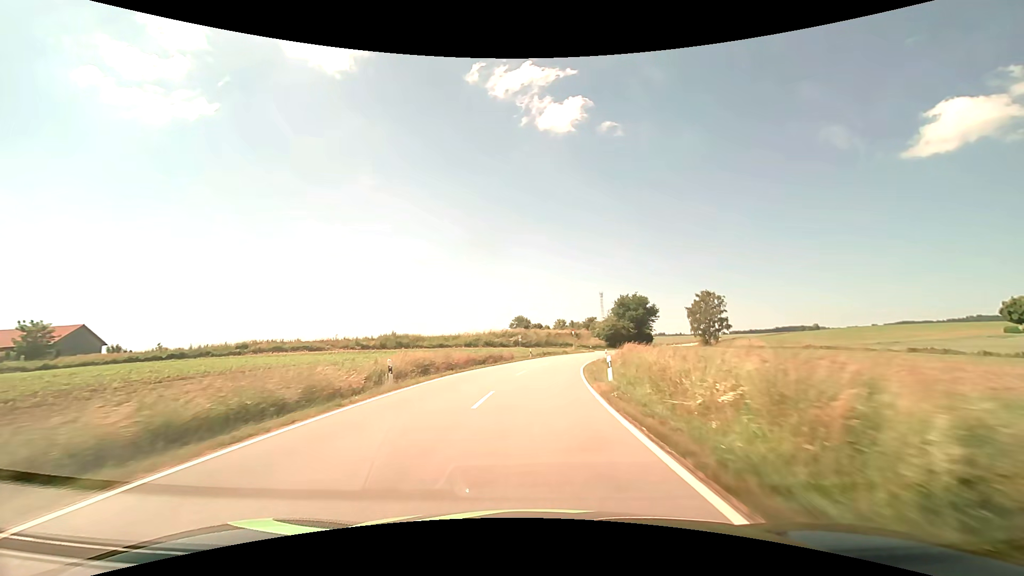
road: secondary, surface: asphalt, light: Day
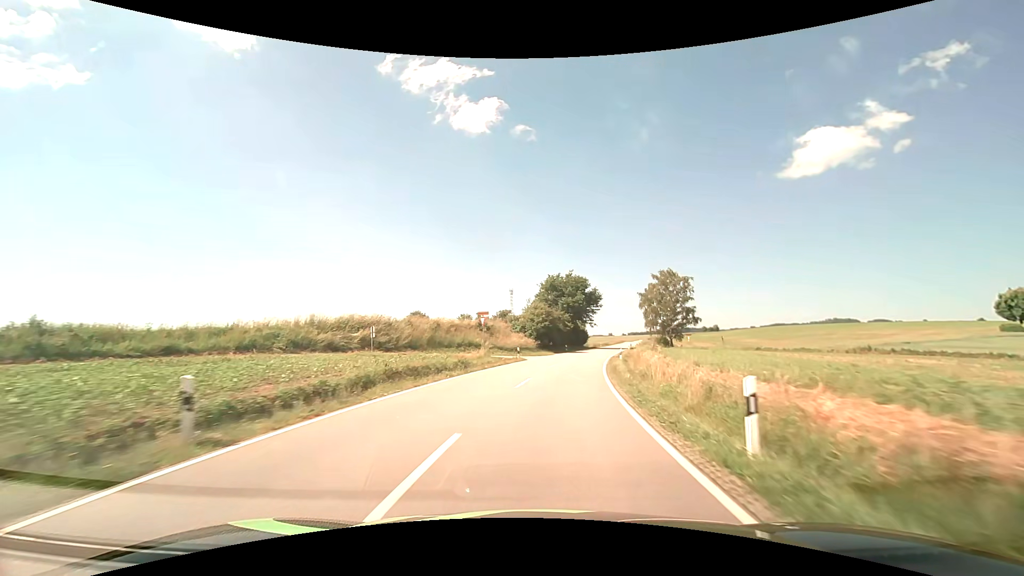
(+2.8, +43.1) m; +10°
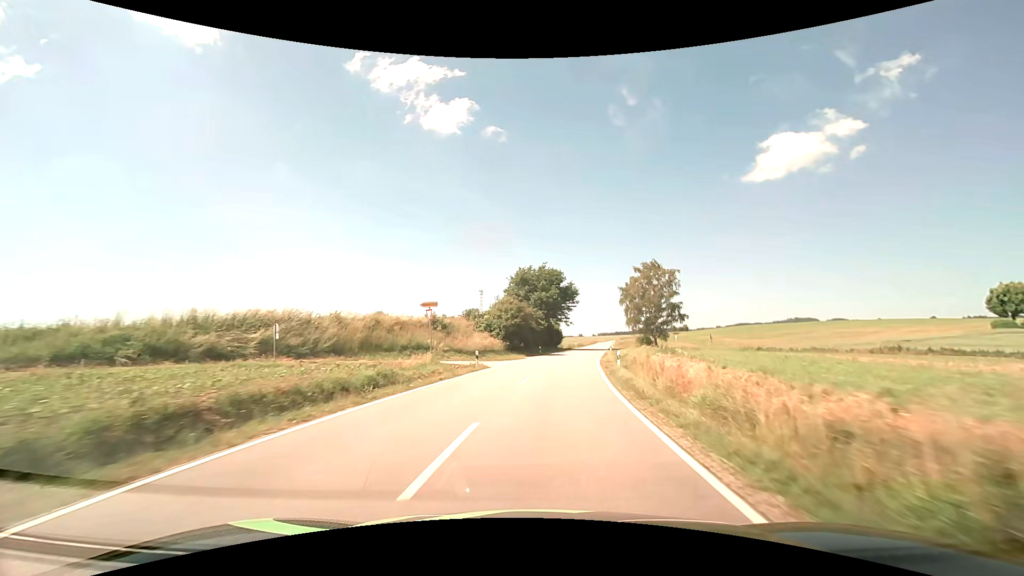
(+0.3, +10.8) m; +3°
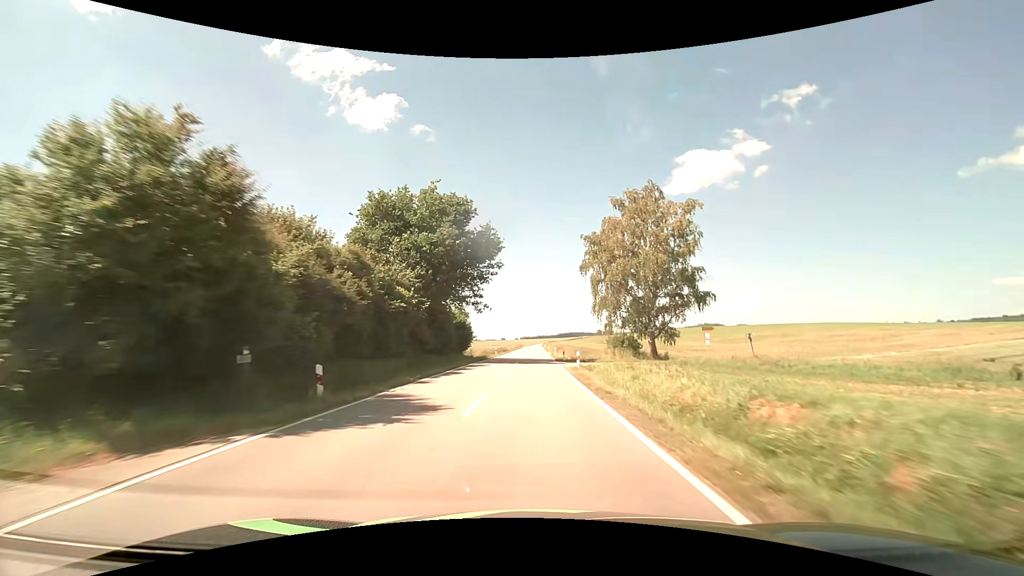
(+4.0, +42.9) m; +9°
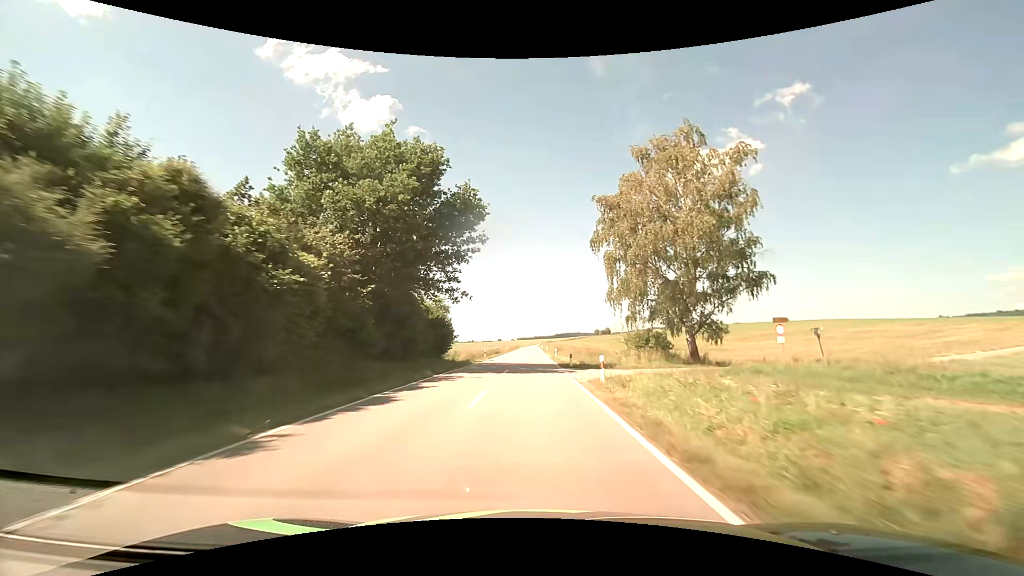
(+0.1, +10.9) m; 0°
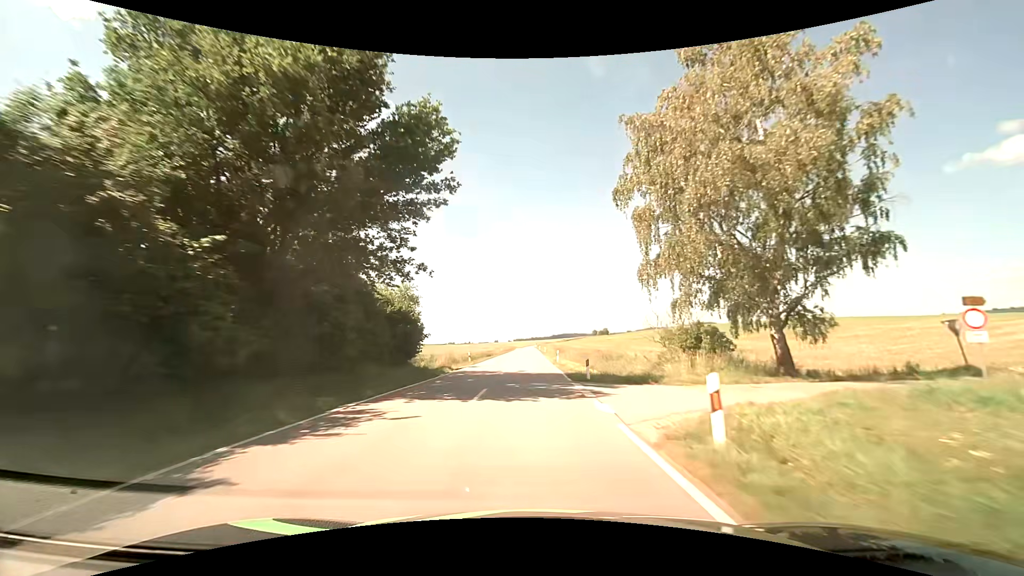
(0.0, +10.9) m; 0°
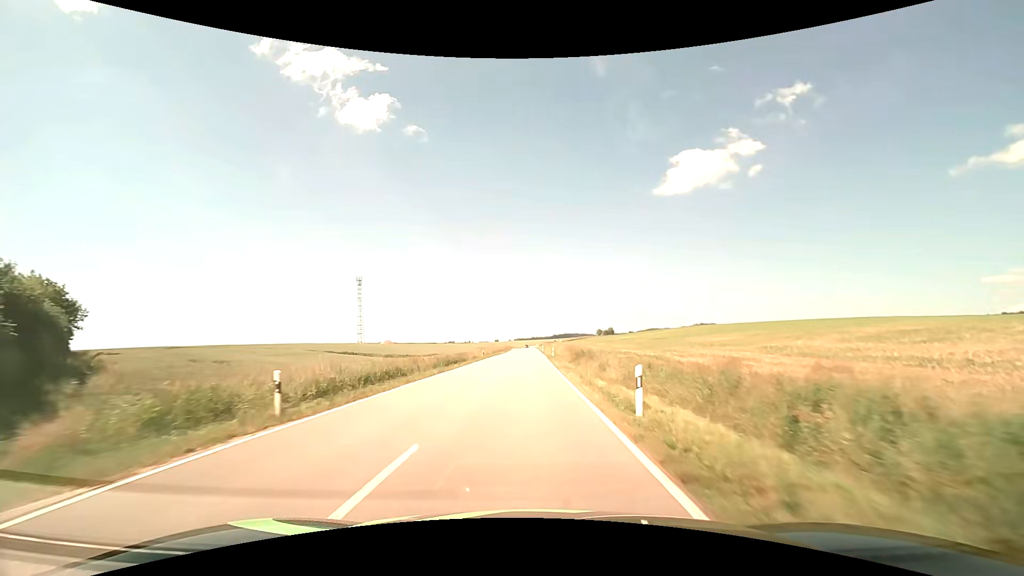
(+0.1, +33.0) m; 0°
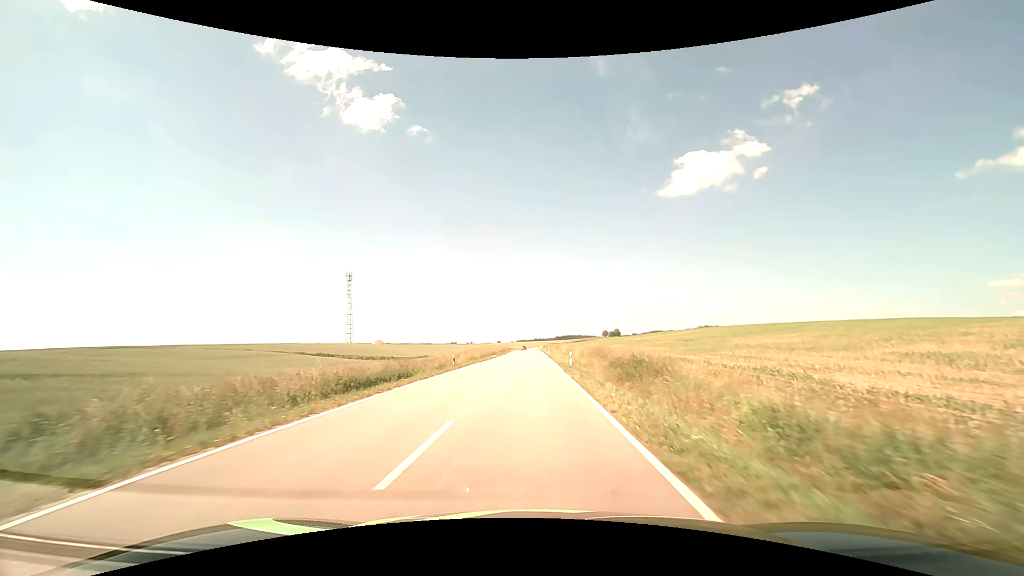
(-0.1, +22.2) m; -1°
(0, +10) (0, +20) (0, +30) (0, +40) (0, +50) (0, +60) (0, +70) (0, +80) (0, +90) (0, +100) m
